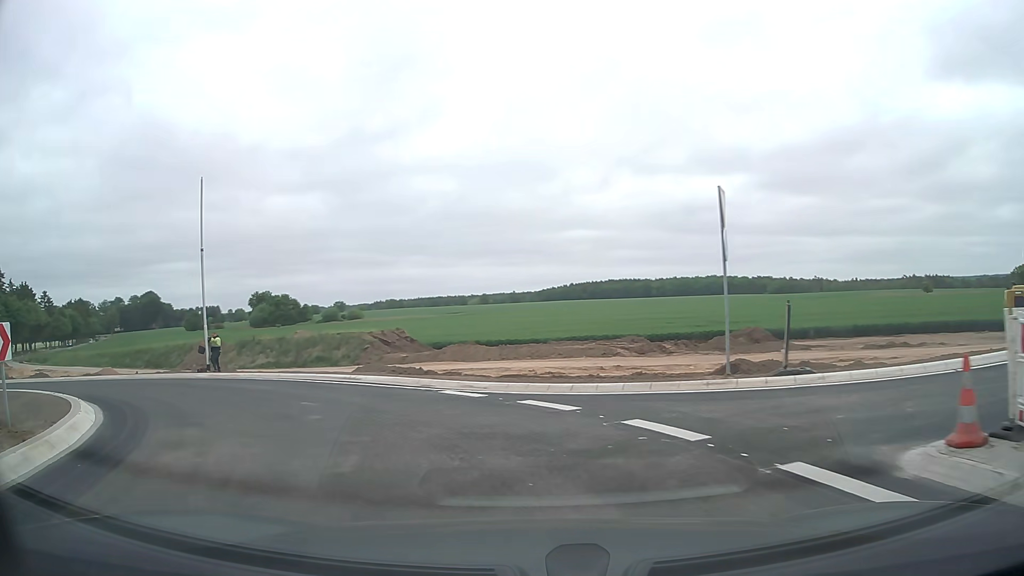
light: Day
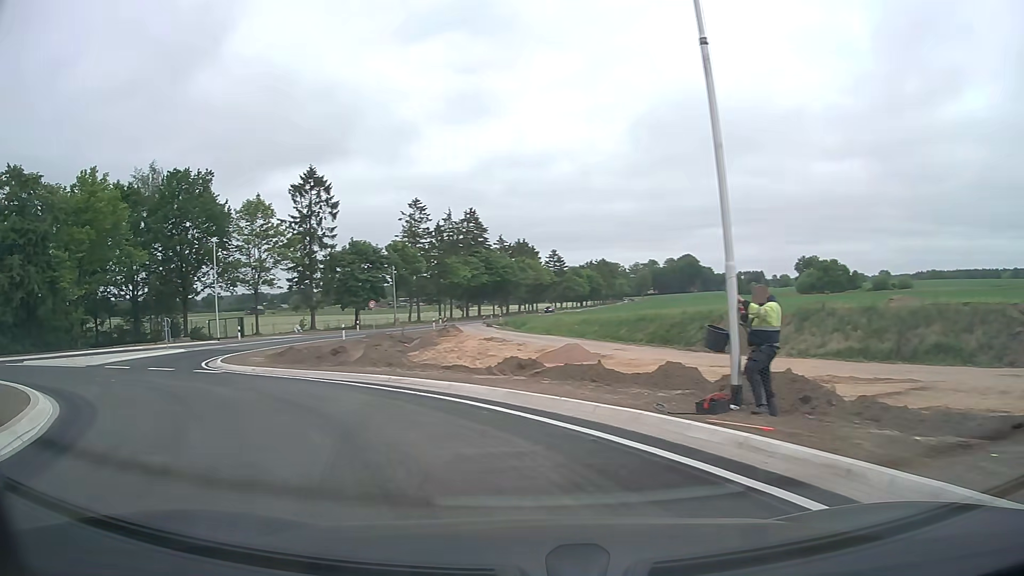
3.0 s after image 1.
(-7.0, +17.1) m; -46°
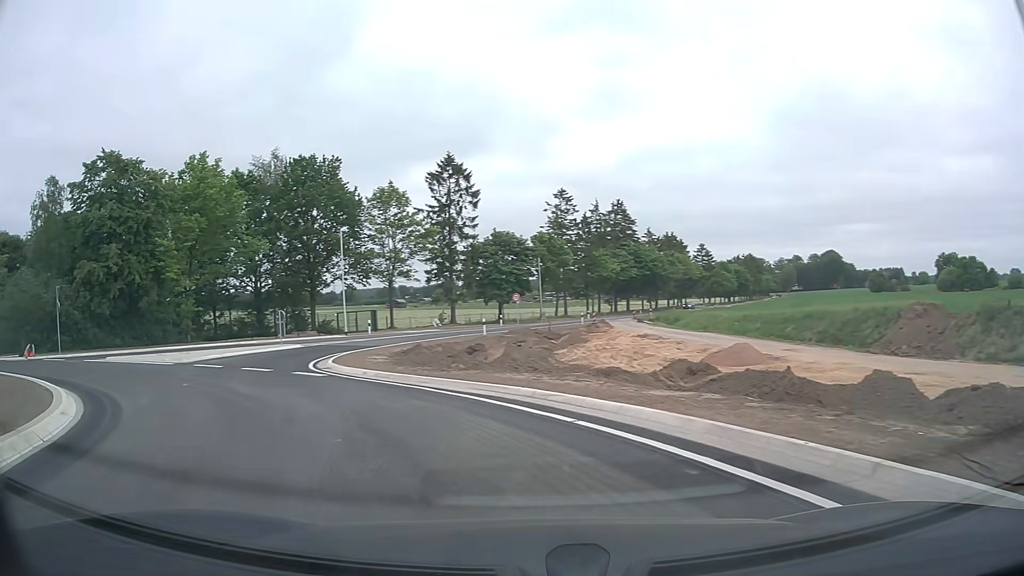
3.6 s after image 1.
(-0.4, +3.9) m; -12°
(-2, +10) (-7, +18) (-10, +28) (-8, +38) (-6, +48) (-2, +57) (+1, +66) (+6, +75) (+10, +84) (+14, +93) m
